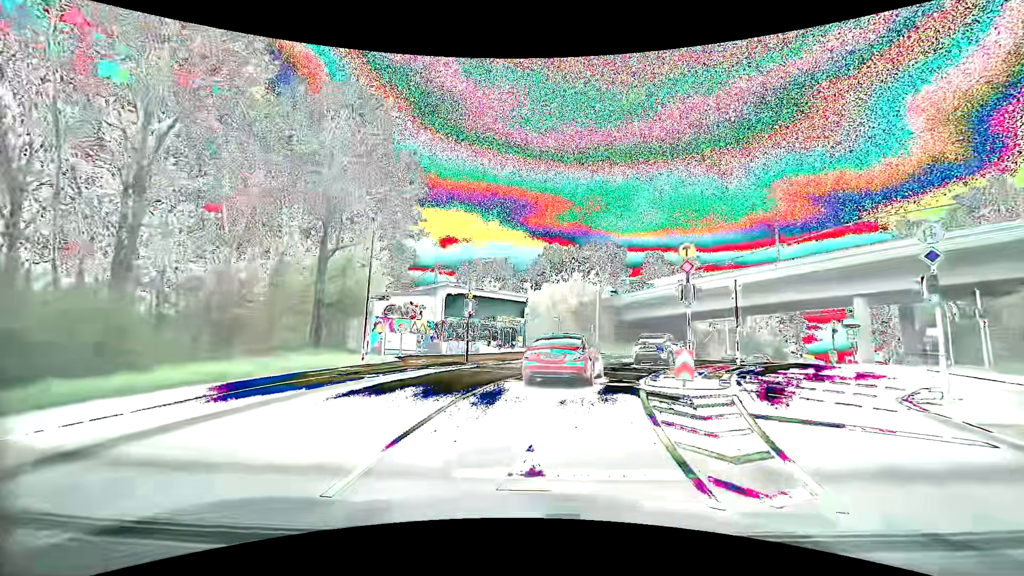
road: secondary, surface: asphalt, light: Day
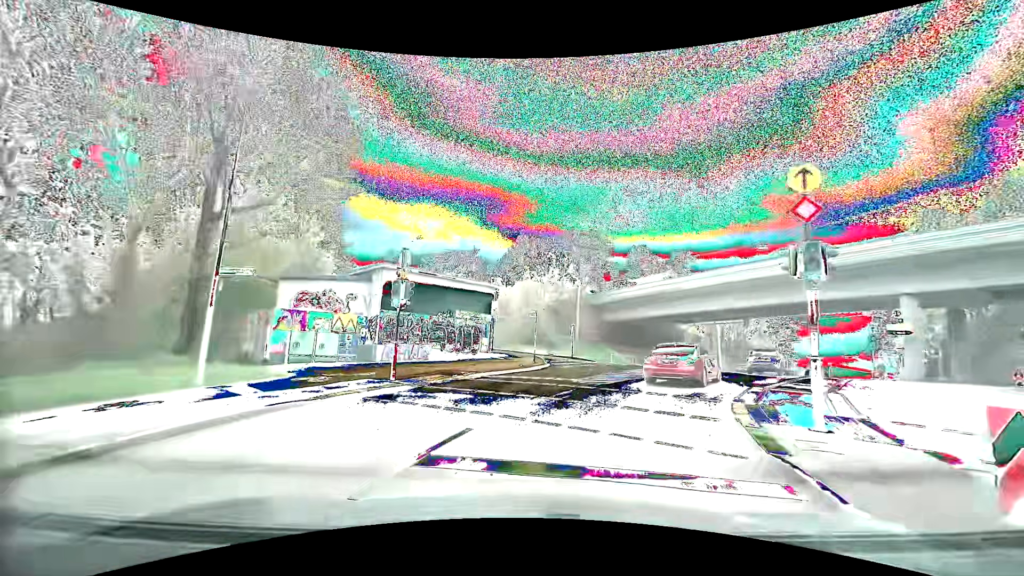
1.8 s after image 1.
(+0.1, +9.8) m; +2°
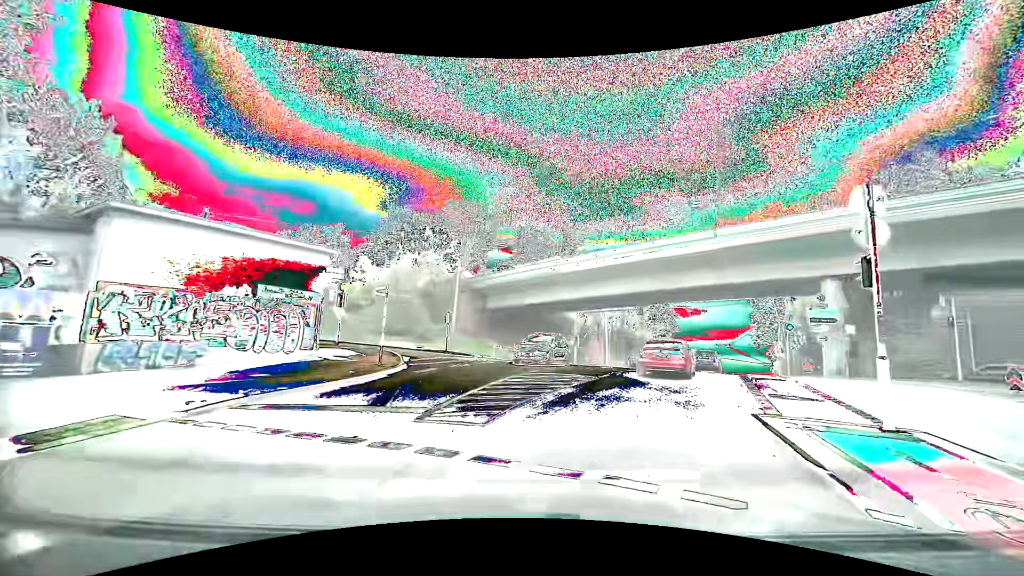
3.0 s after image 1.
(+1.0, +9.4) m; +13°
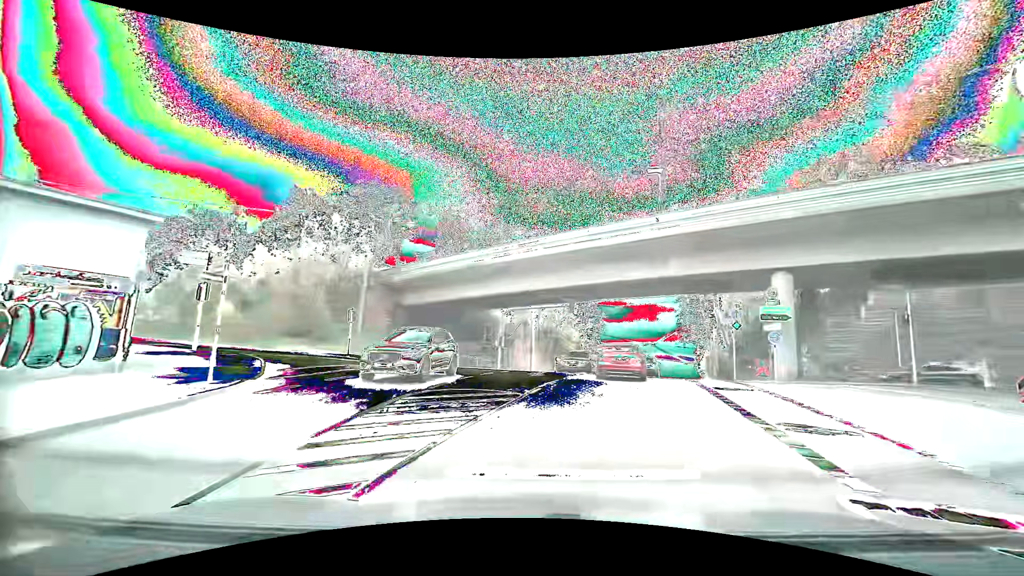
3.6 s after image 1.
(+0.4, +5.2) m; +8°
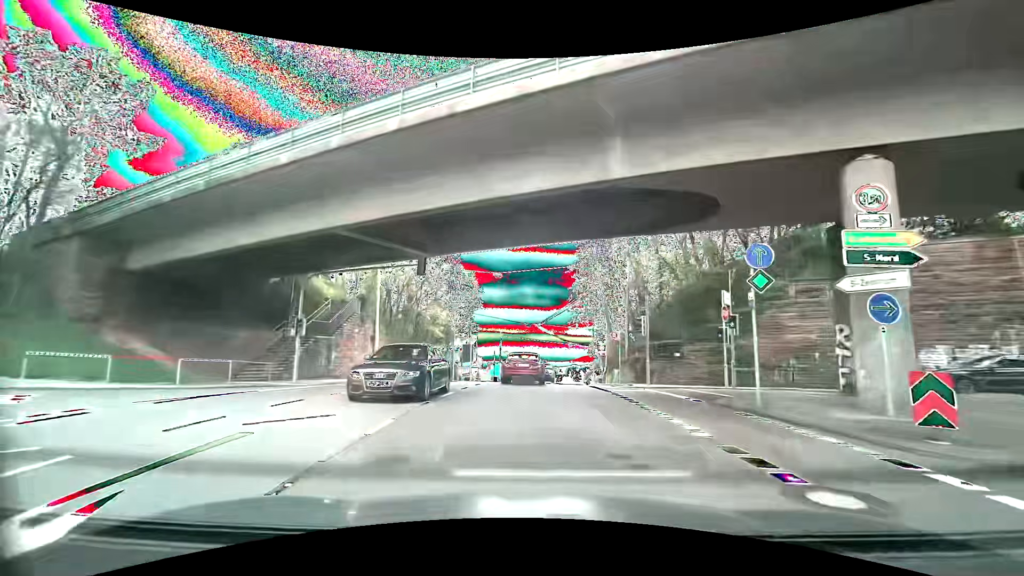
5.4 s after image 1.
(+2.8, +16.8) m; +15°
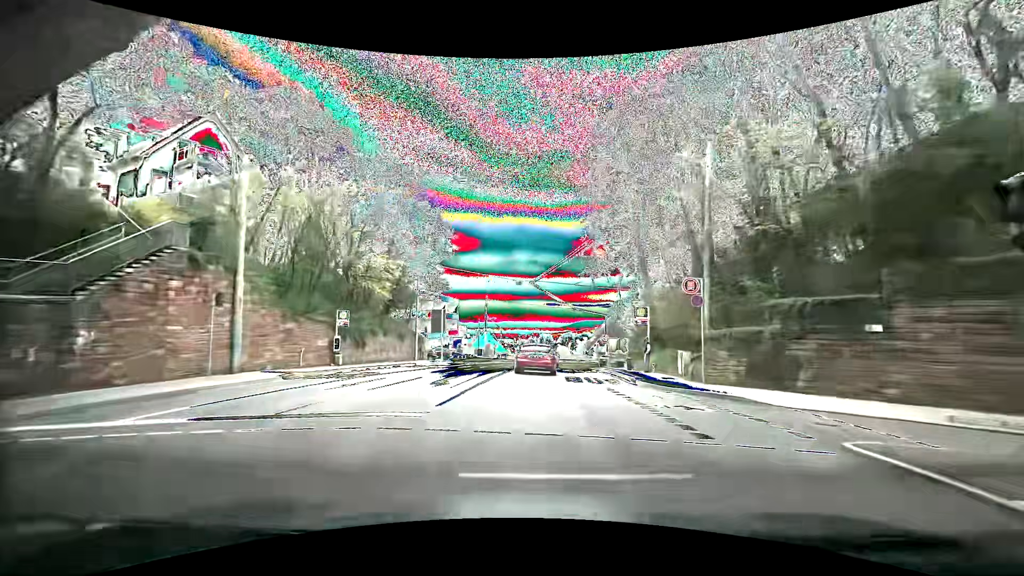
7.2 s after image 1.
(+0.1, +18.5) m; +1°
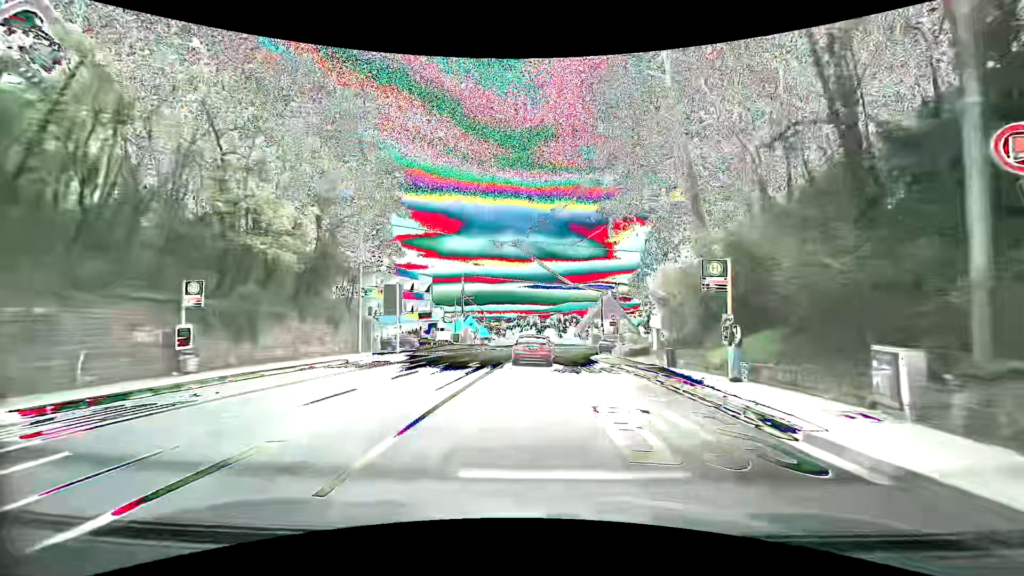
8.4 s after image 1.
(+0.1, +12.6) m; +1°
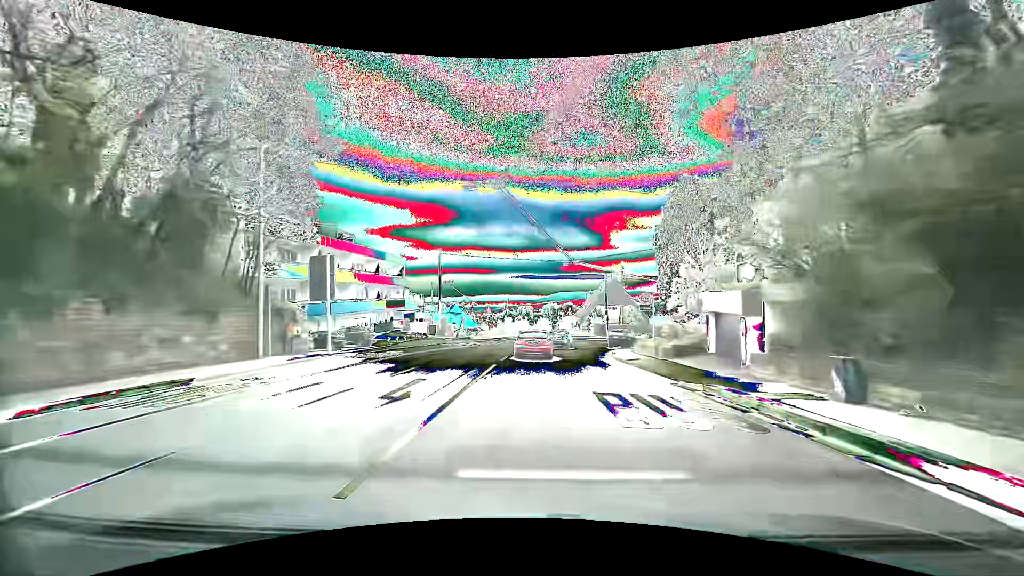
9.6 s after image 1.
(+0.2, +12.3) m; 0°
(0, +10) (+1, +20) (+1, +30) (+3, +40) (+6, +49) (+11, +58) (+18, +65) (+26, +70) (+36, +74) (+46, +76) m
